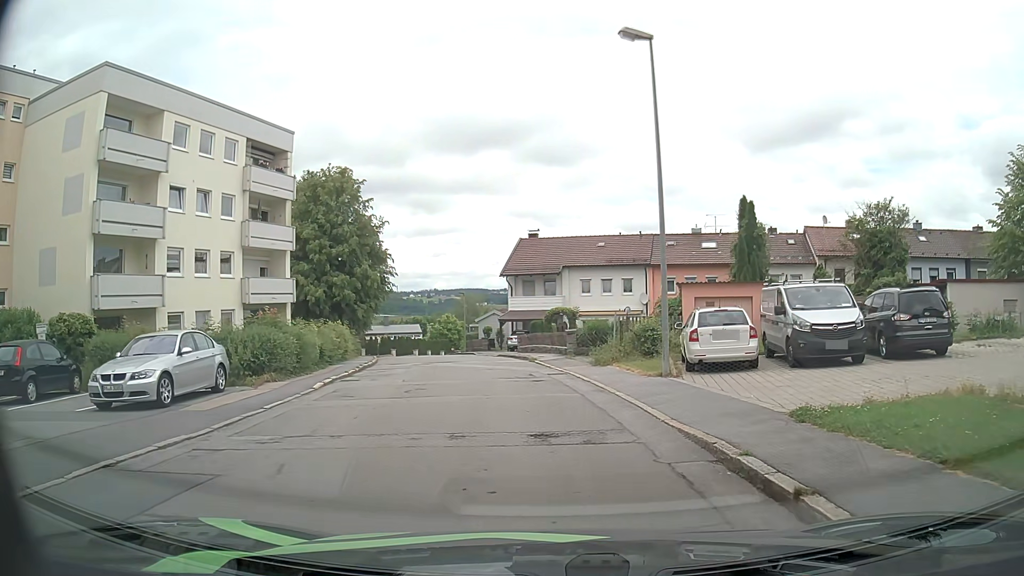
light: Day
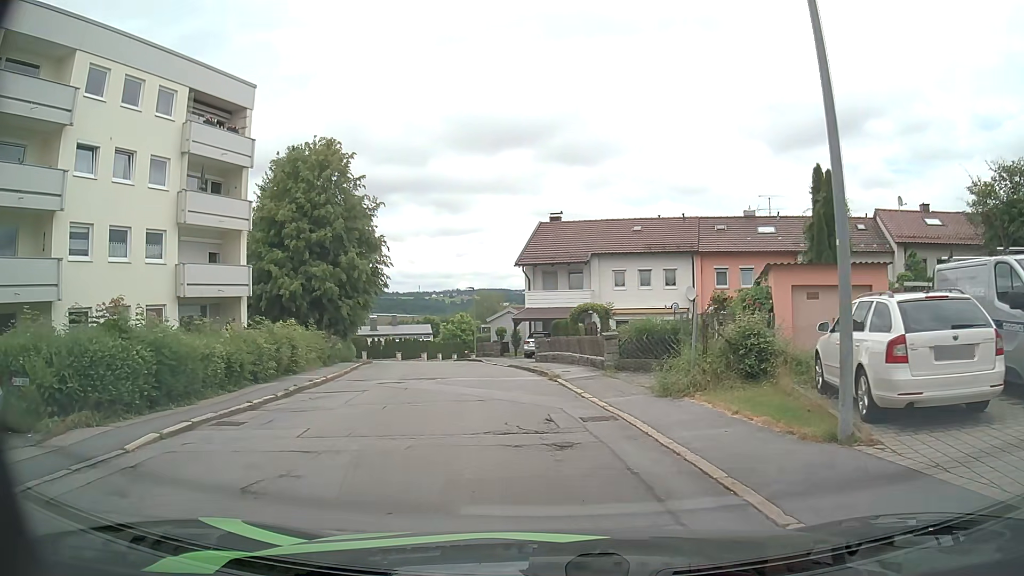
(-0.2, +8.5) m; -2°
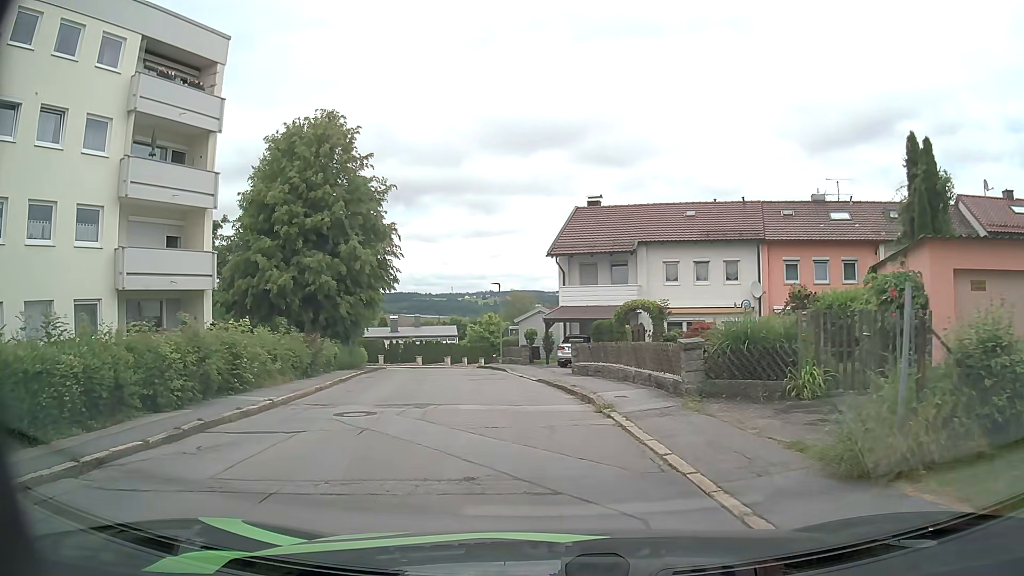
(-0.2, +6.3) m; -5°
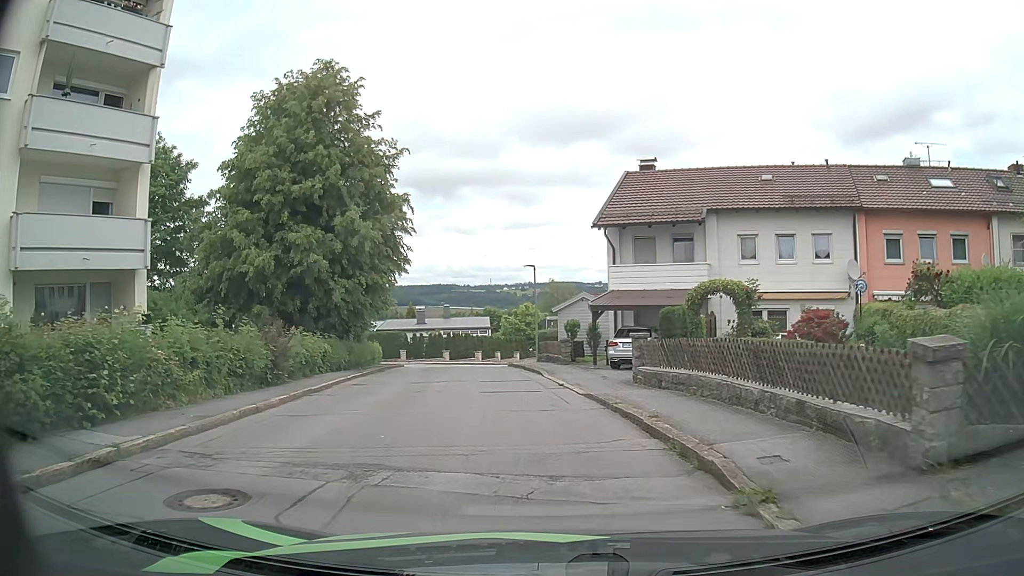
(0.0, +6.7) m; -1°
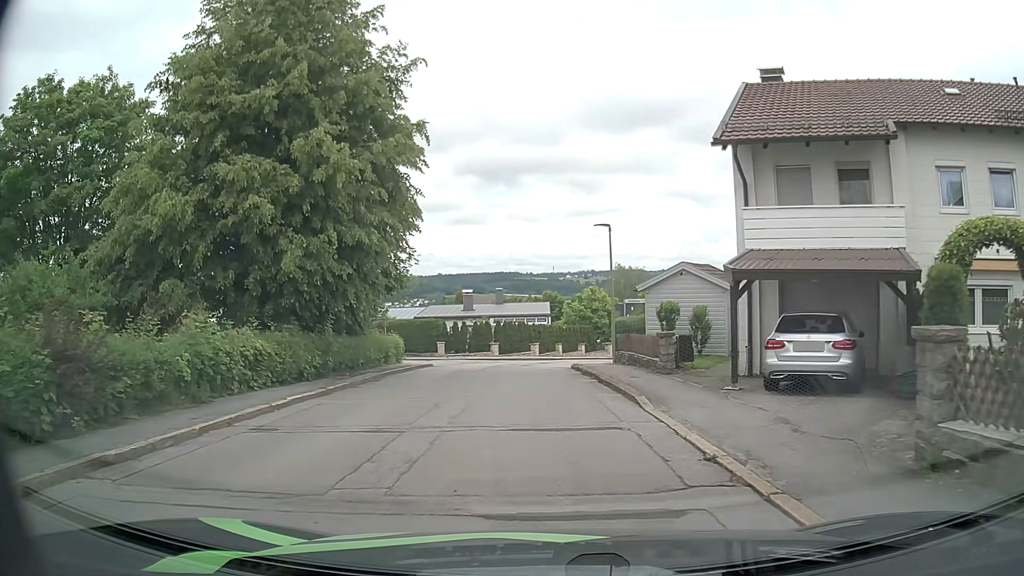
(-0.7, +10.6) m; -6°
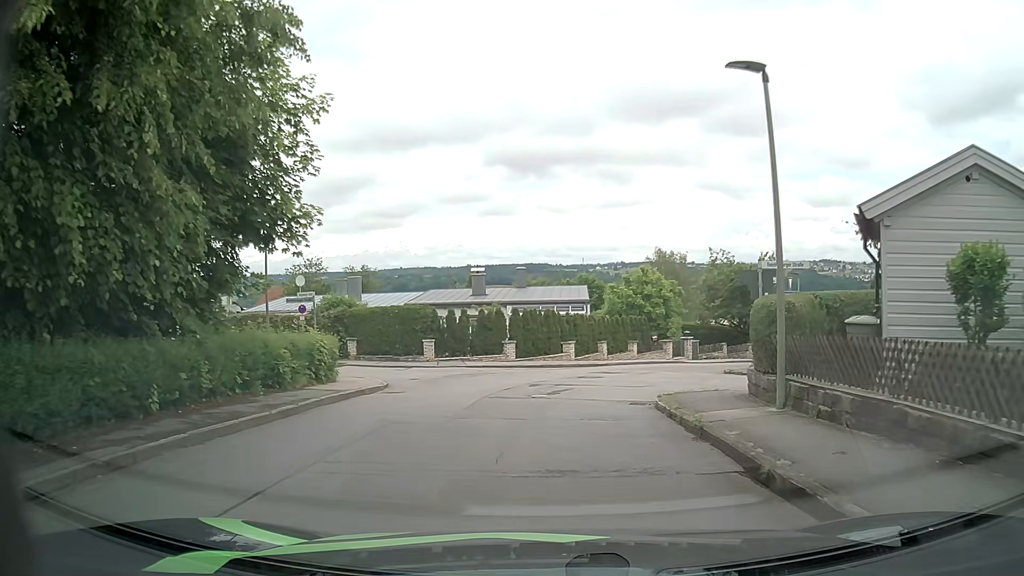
(-0.5, +14.8) m; -3°
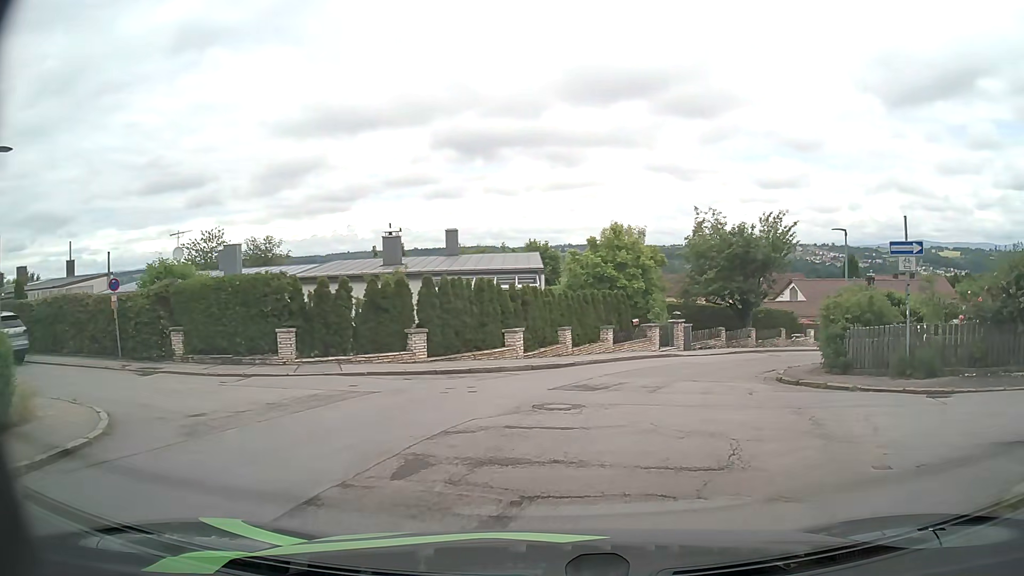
(+0.4, +11.8) m; +5°
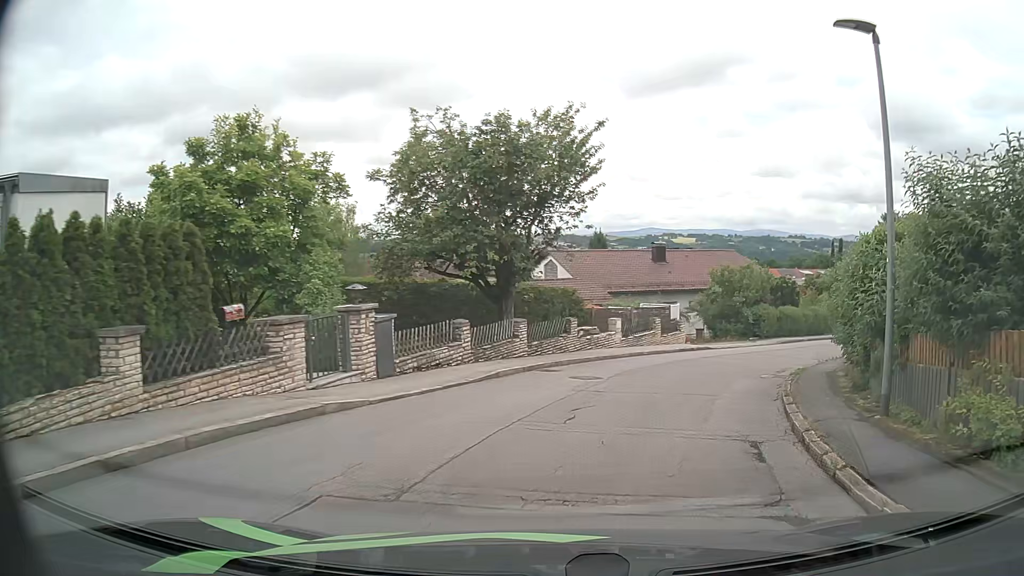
(+3.4, +18.5) m; +22°
